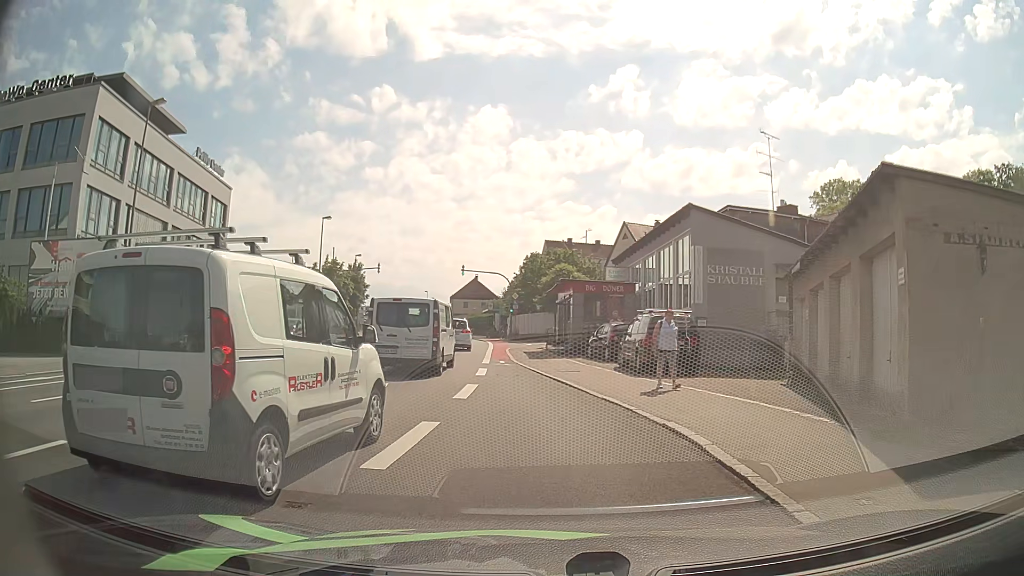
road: tertiary_link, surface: asphalt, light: Day
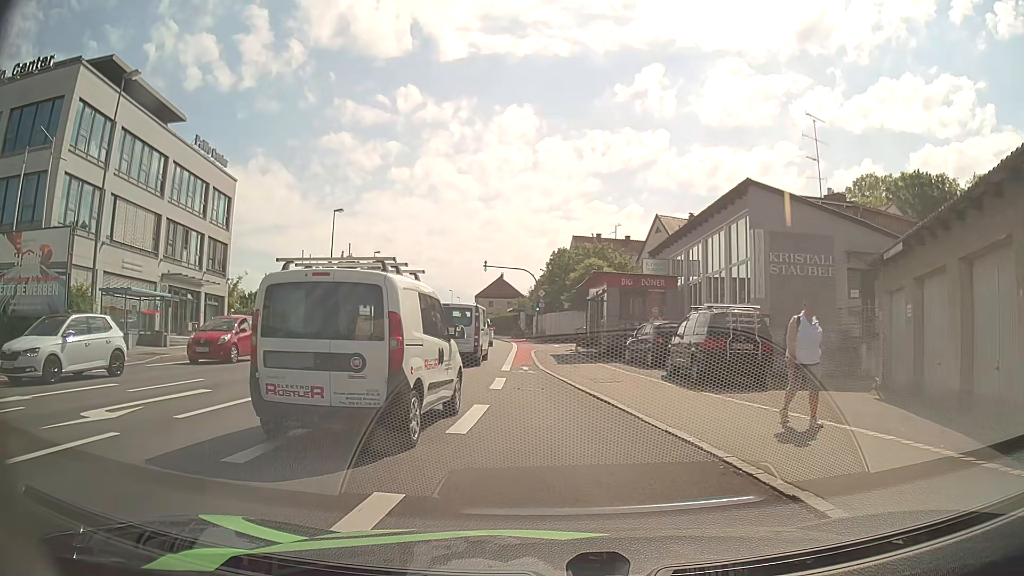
(-0.2, +4.1) m; -3°
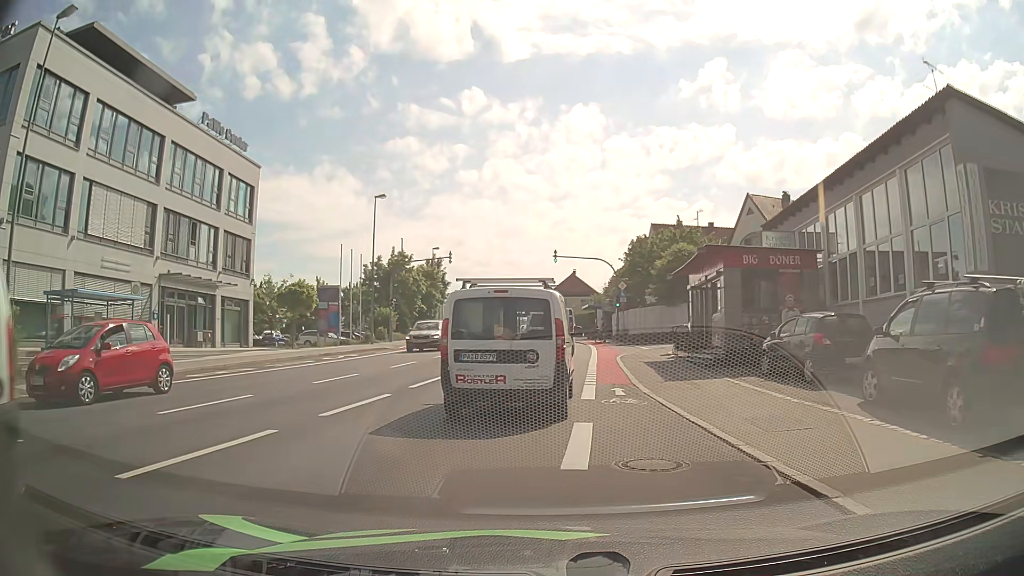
(-0.5, +8.1) m; -7°
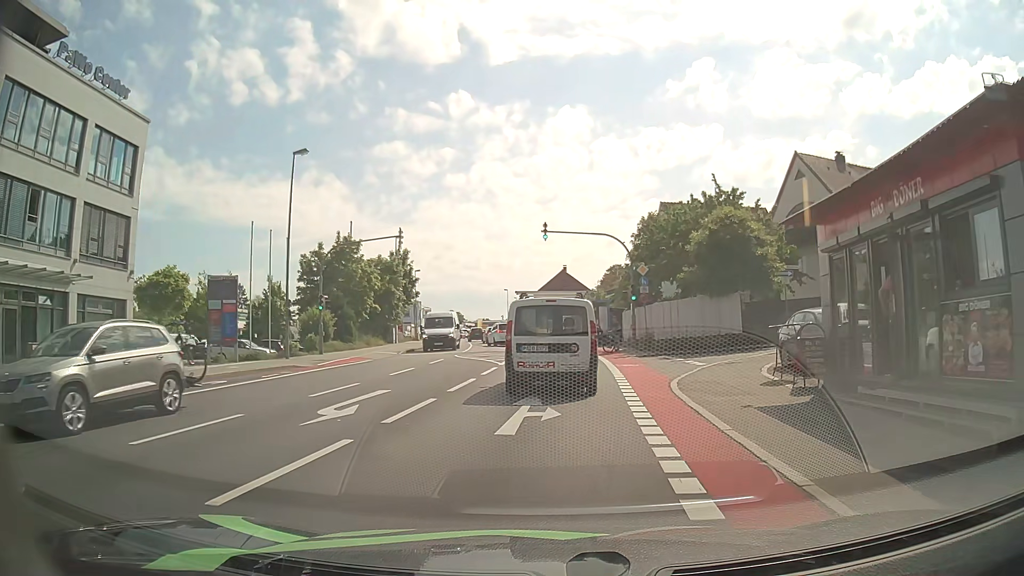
(0.0, +14.0) m; +1°
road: tertiary
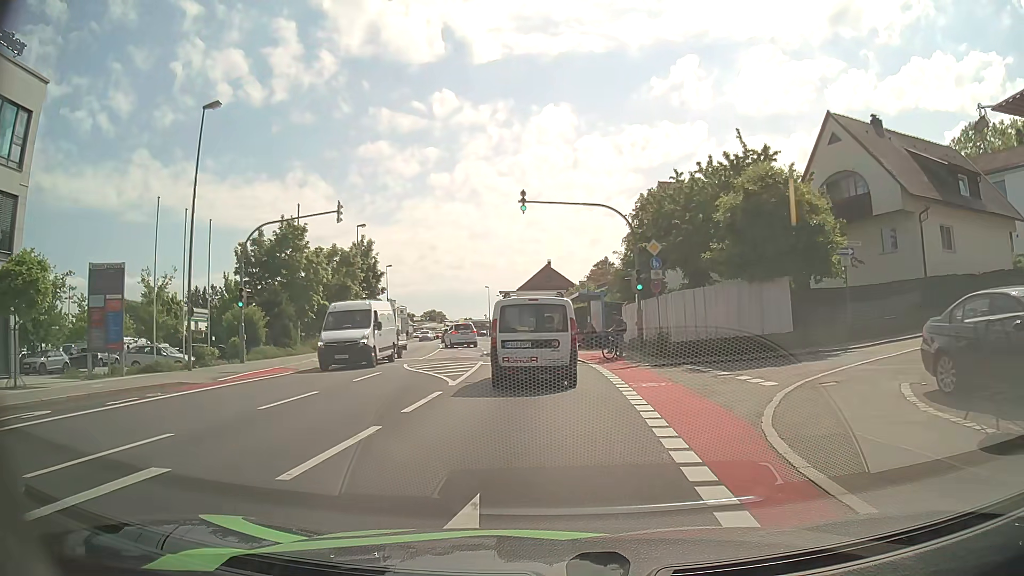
(+0.1, +8.1) m; +1°
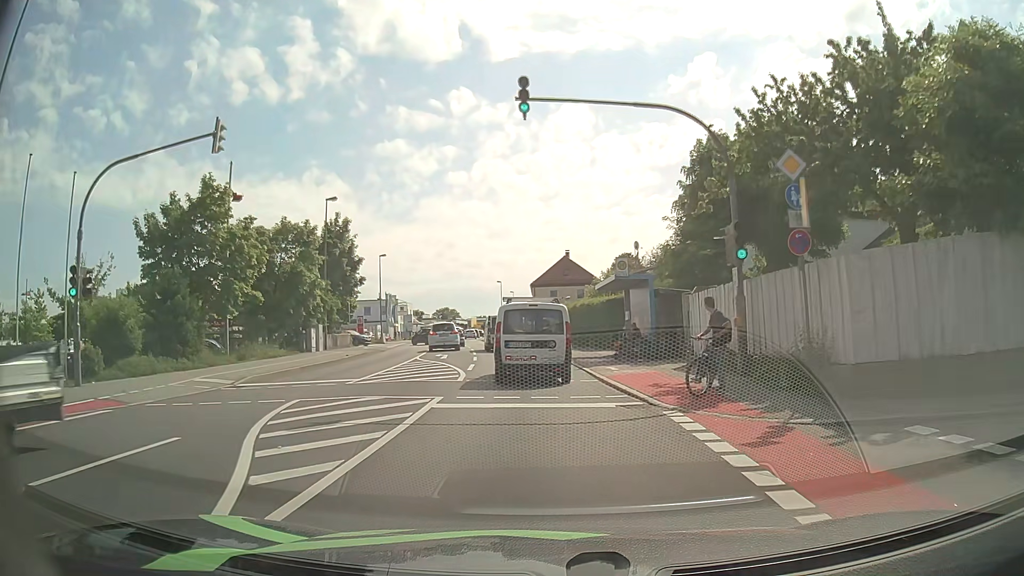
(-0.1, +12.3) m; -2°
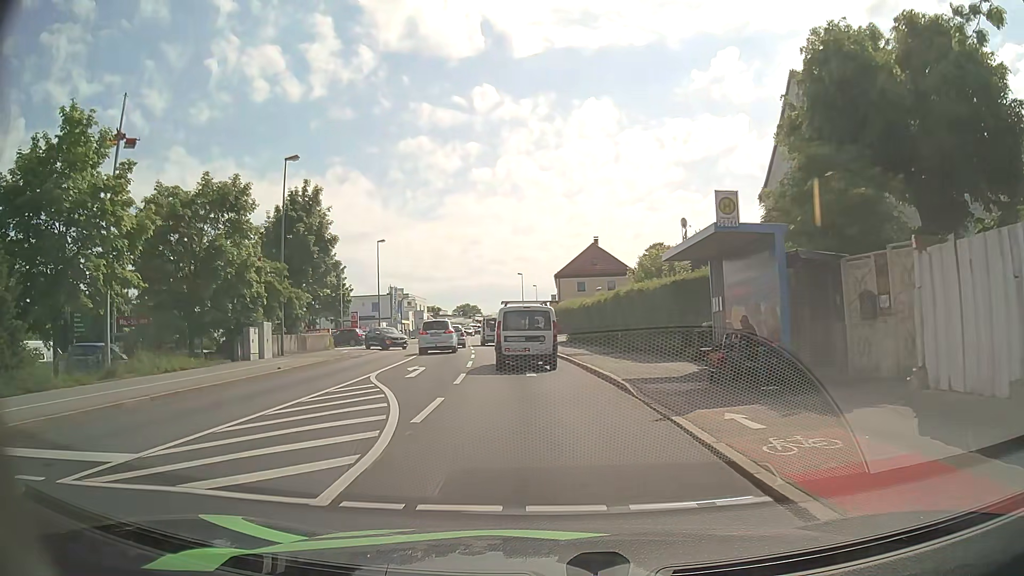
(-0.2, +11.5) m; -2°
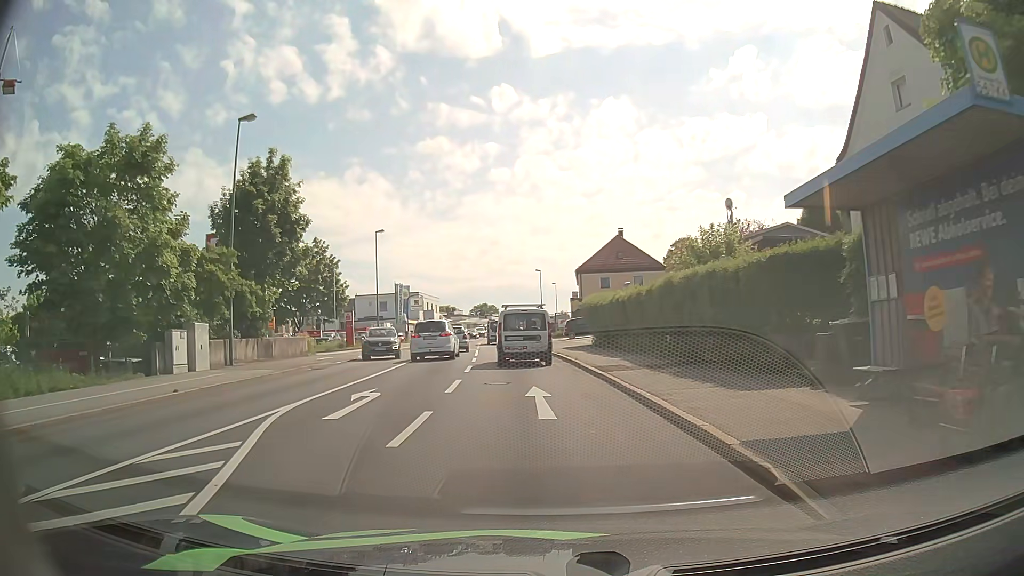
(-0.1, +7.9) m; -2°
(0, +10) (-1, +20) (-1, +30) (-2, +40) (-4, +50) (-5, +60) (-5, +70) (-6, +80) (-6, +90) (-6, +100) m
